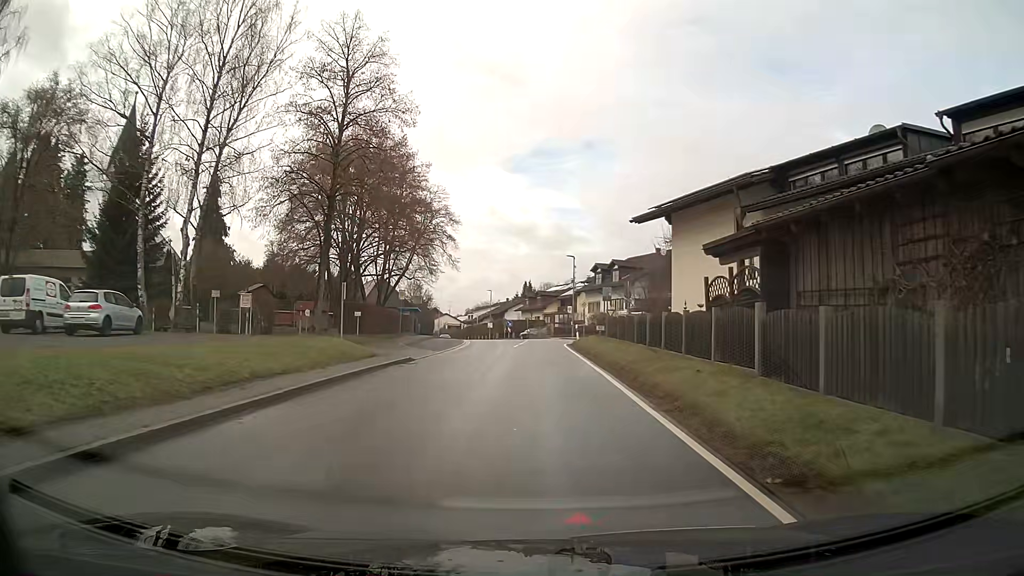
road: secondary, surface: asphalt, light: Day
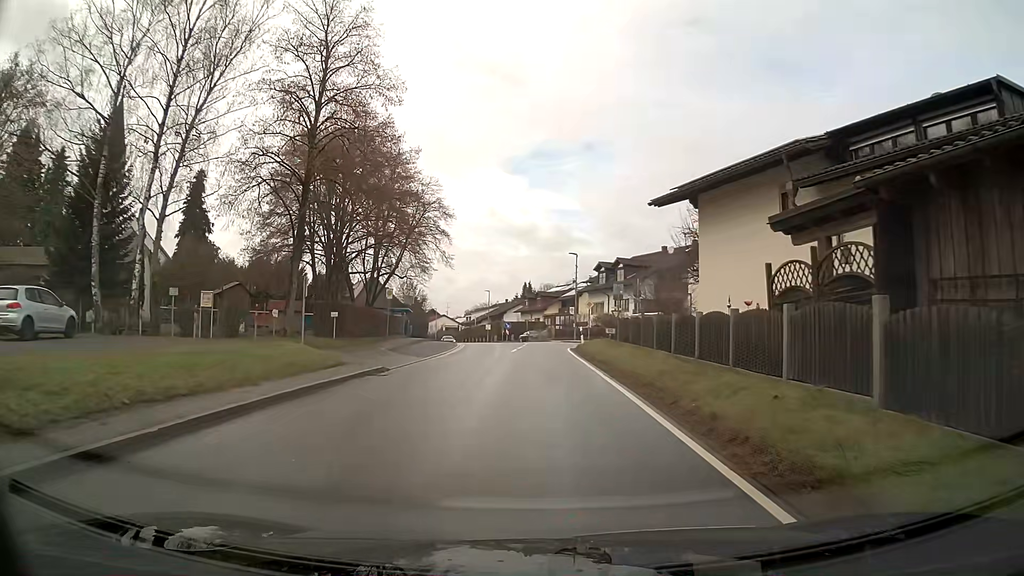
(0.0, +4.2) m; 0°
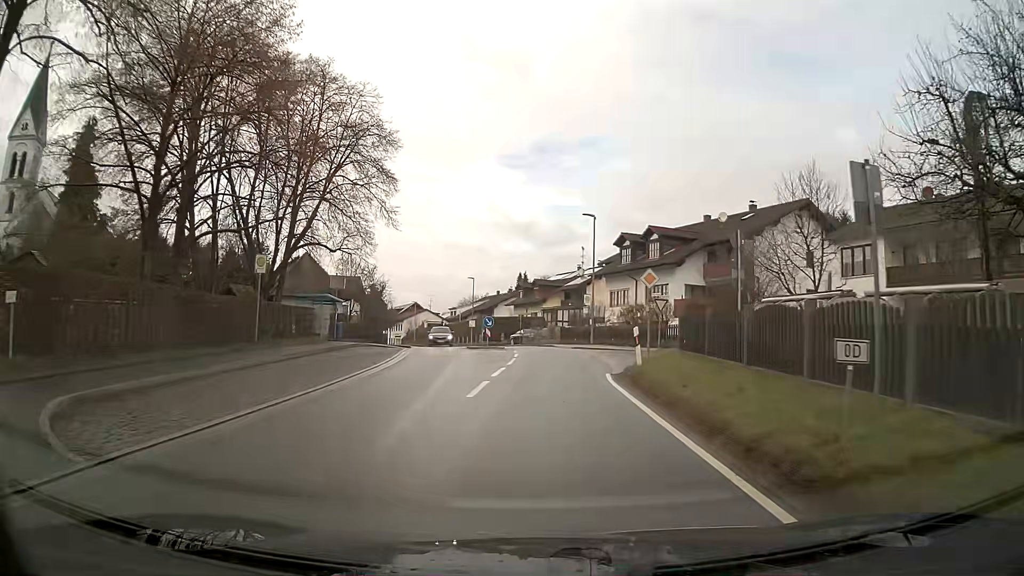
(+0.1, +21.2) m; +1°
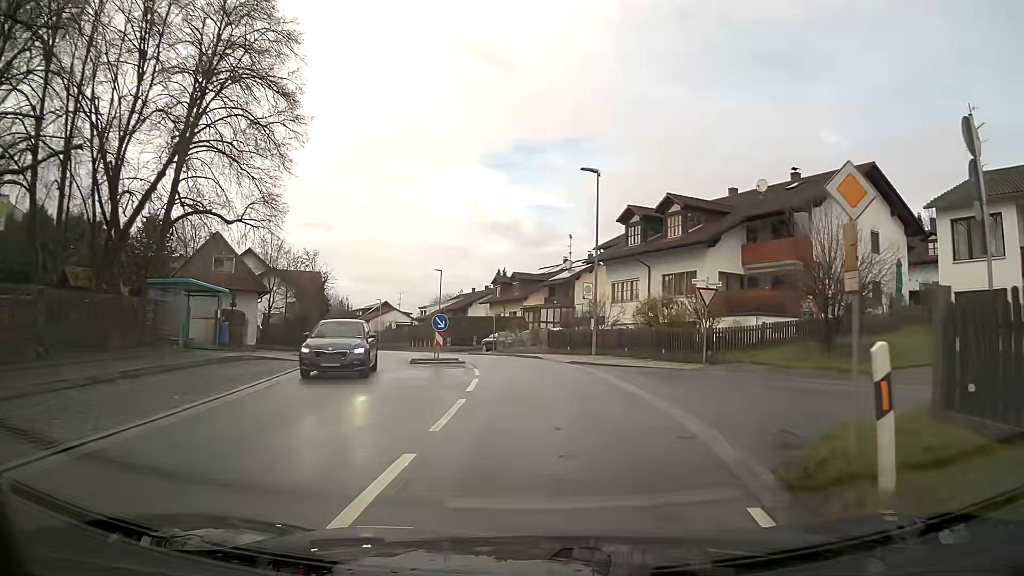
(+0.2, +12.9) m; +2°
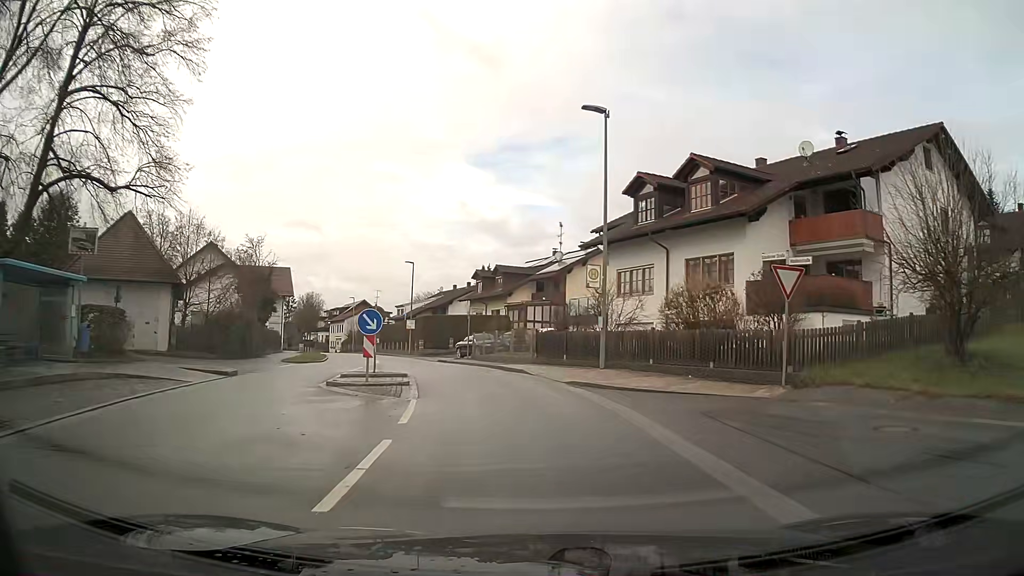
(0.0, +8.7) m; 0°
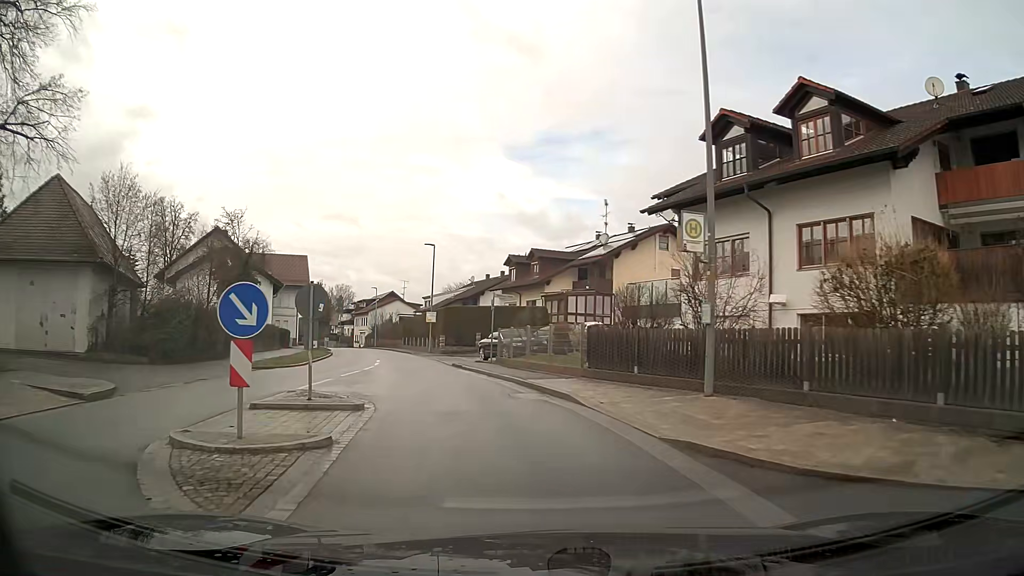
(-0.3, +8.7) m; -4°
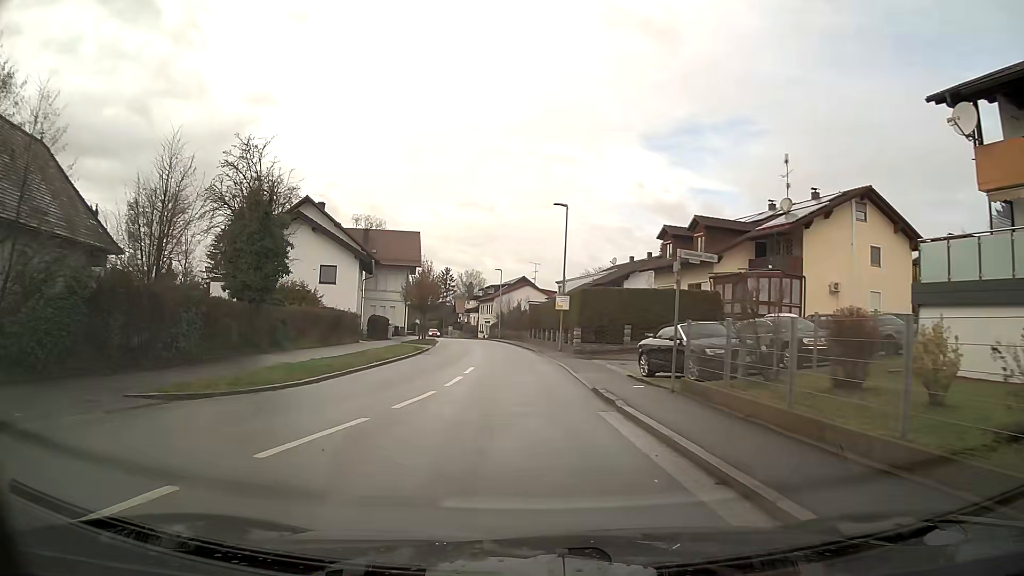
(-1.3, +13.4) m; -11°
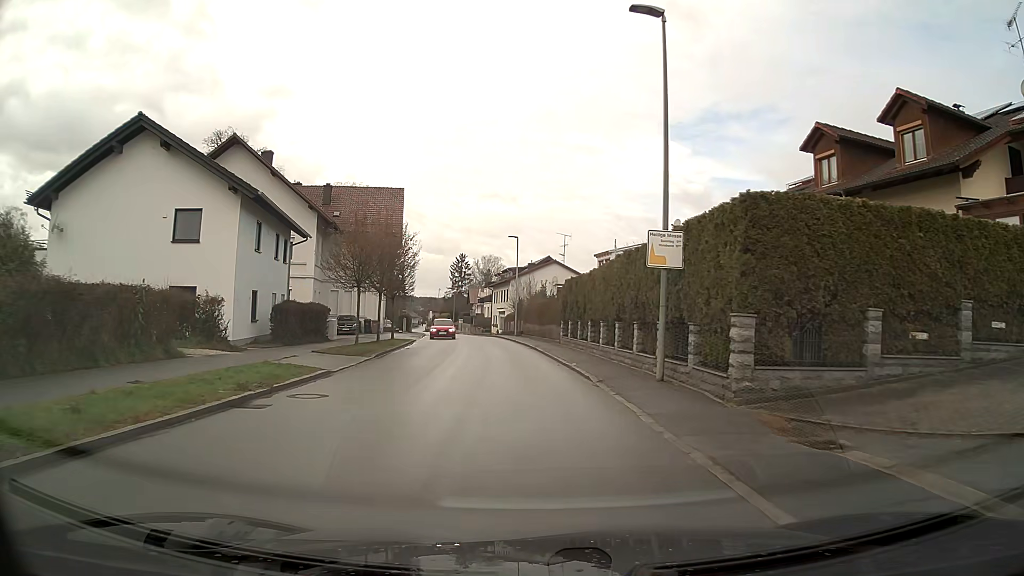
(-0.1, +23.5) m; -1°
